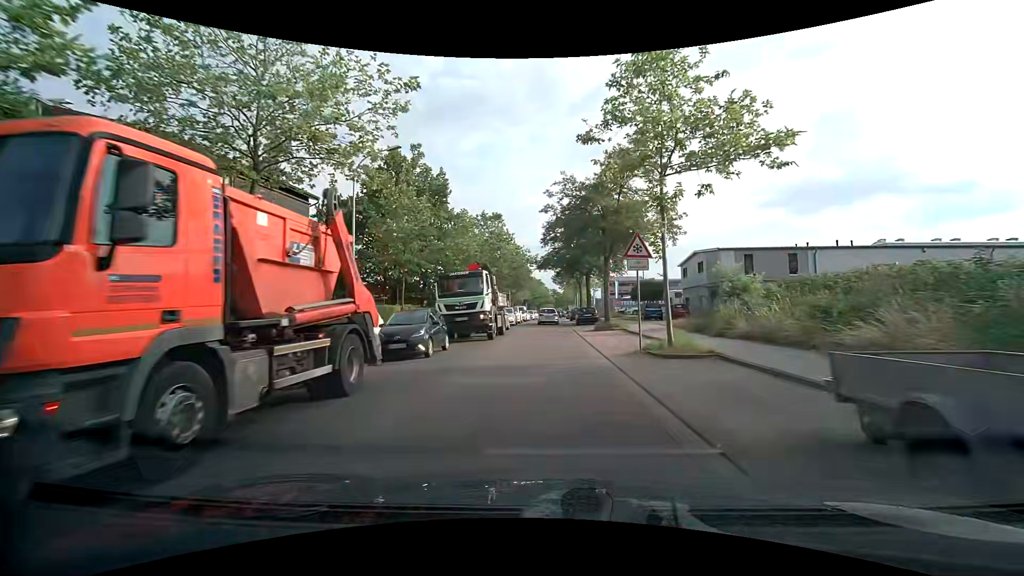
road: unclassified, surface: asphalt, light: Day
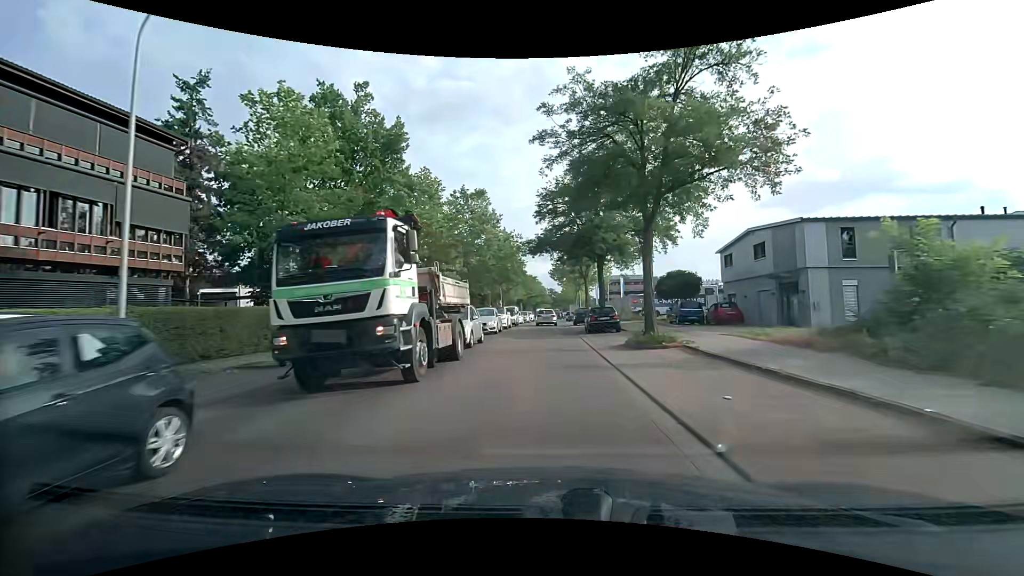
(+0.1, +12.5) m; +1°
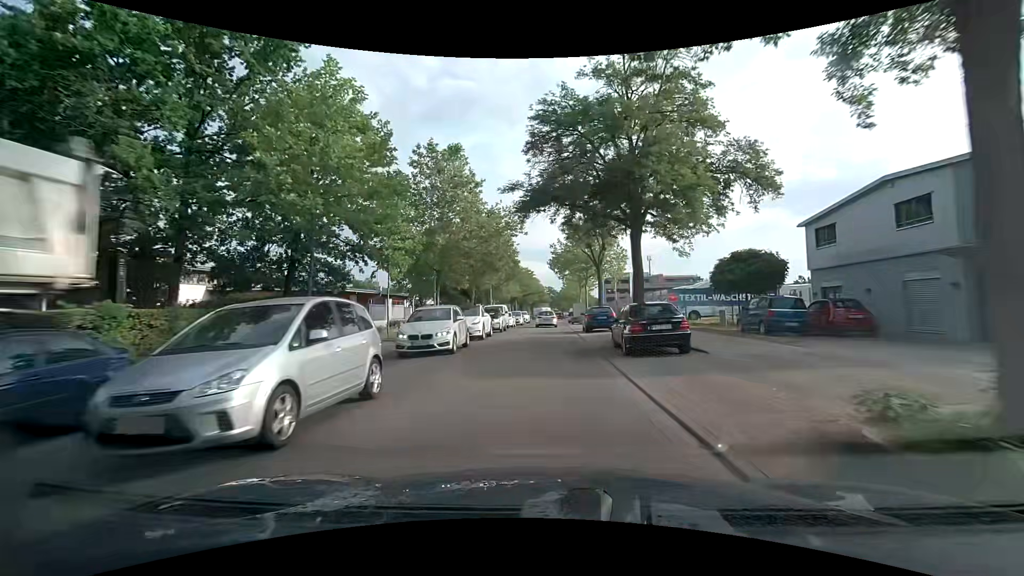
(0.0, +12.9) m; 0°
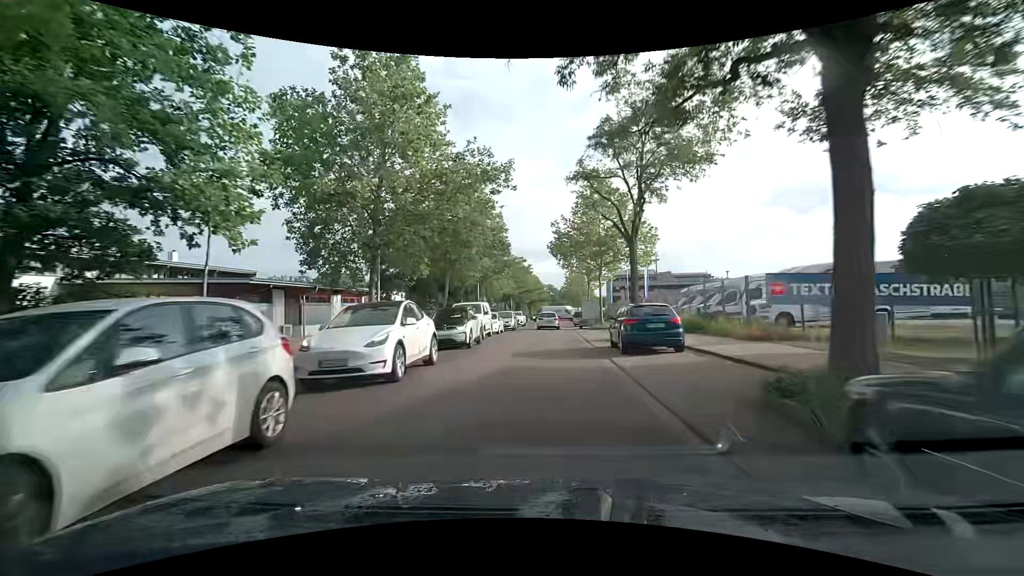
(0.0, +13.0) m; 0°
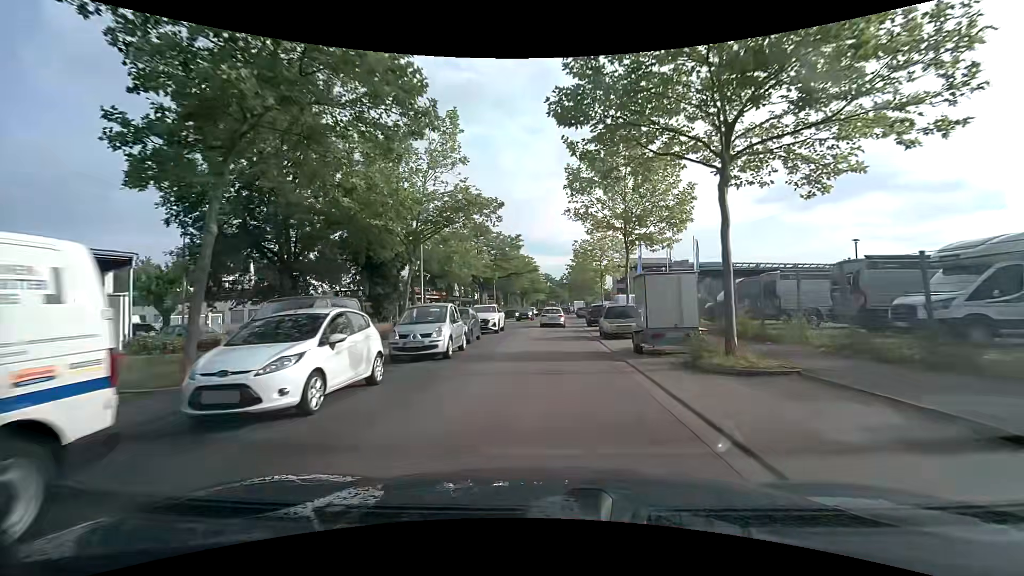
(0.0, +25.4) m; 0°
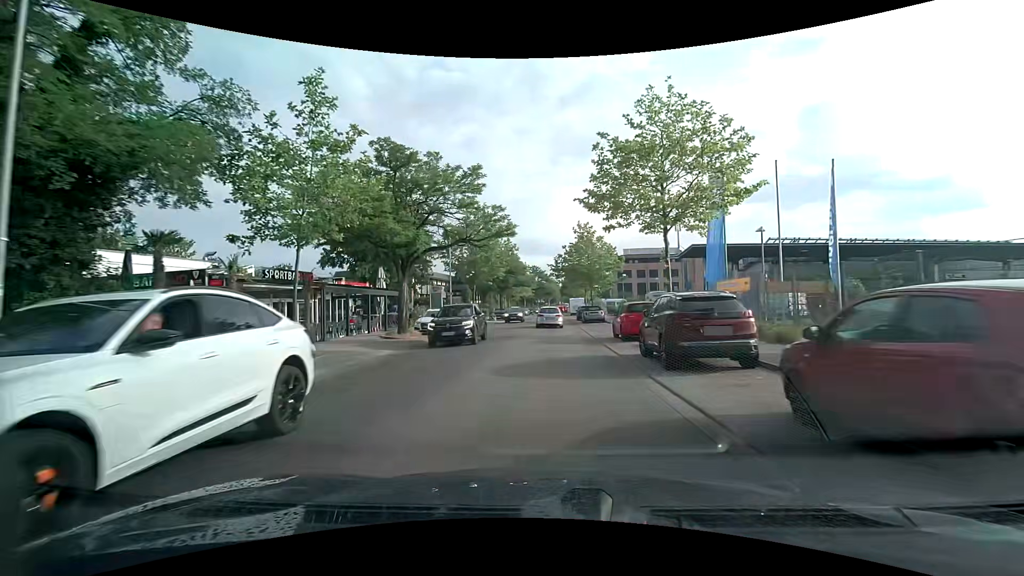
(+0.3, +24.9) m; +2°
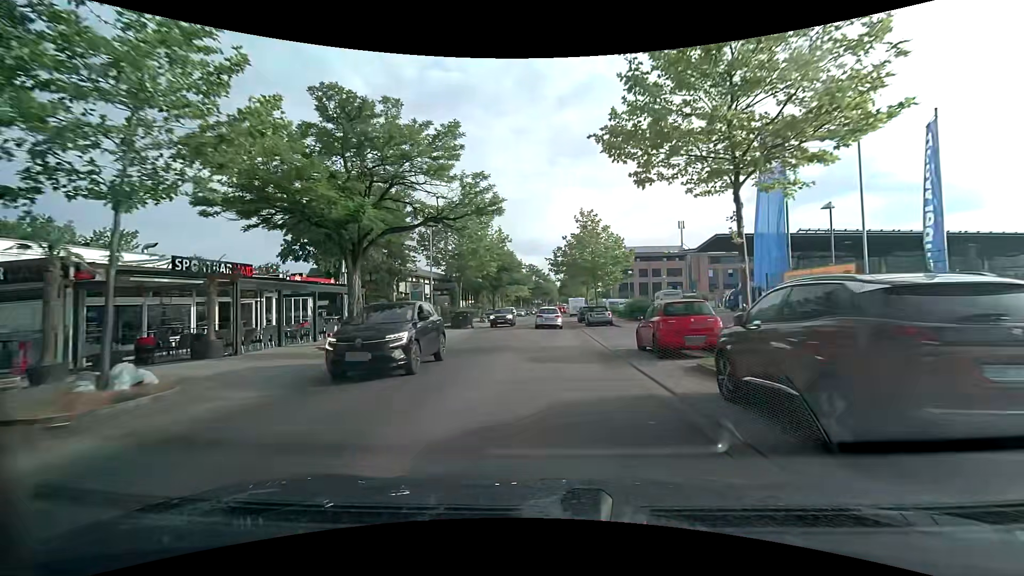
(0.0, +6.3) m; 0°
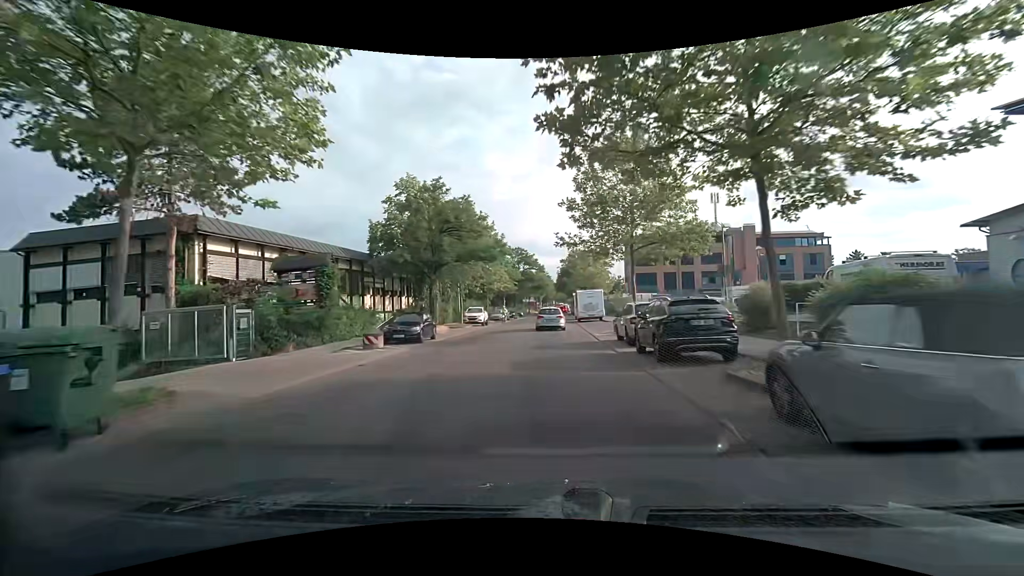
(+0.5, +31.9) m; +1°
(0, +10) (0, +20) (0, +30) (+1, +40) (+1, +50) (+1, +60) (+2, +70) (+2, +80) (+2, +90) (+3, +100) m
